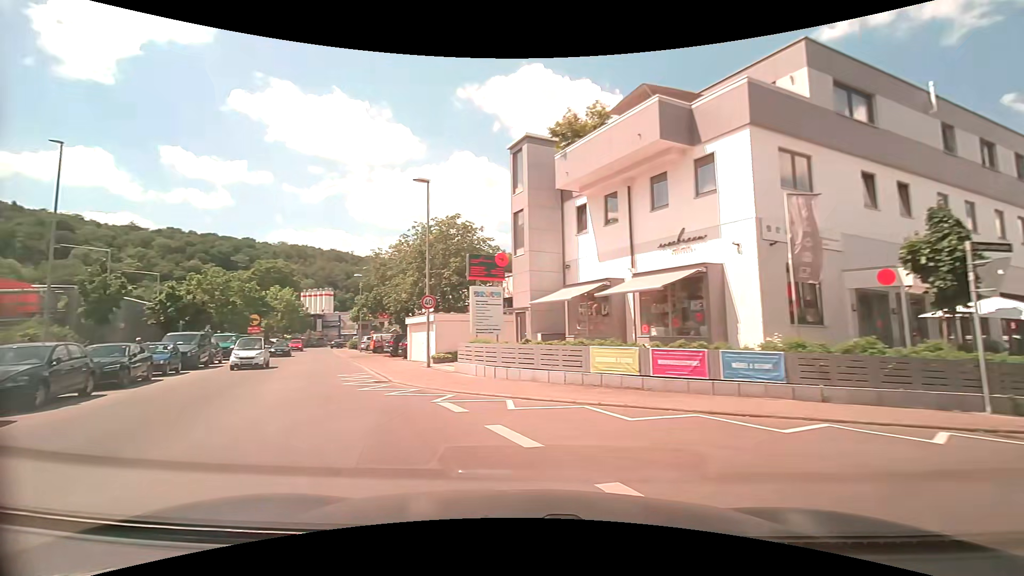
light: Day
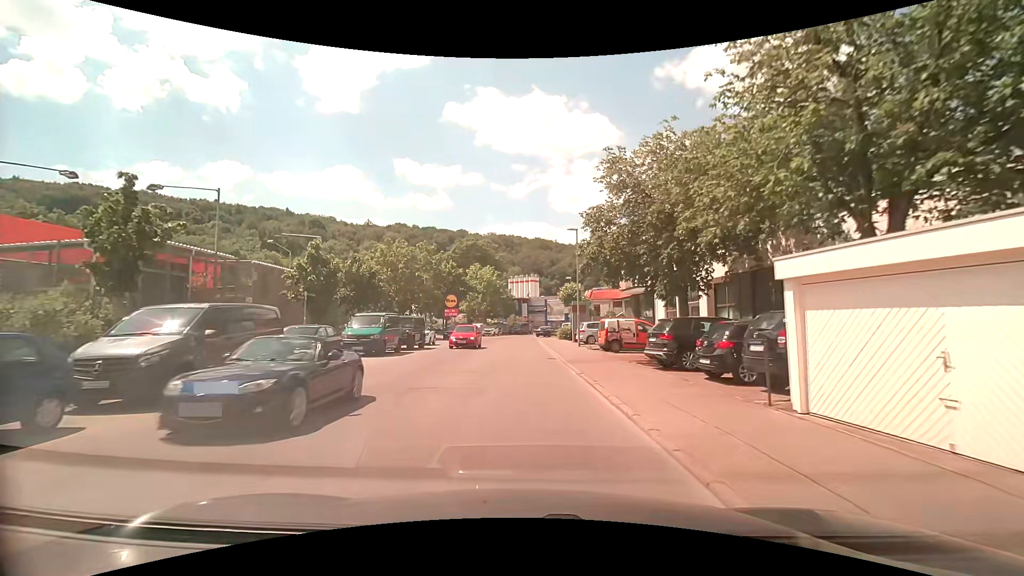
(-7.3, +19.0) m; -25°
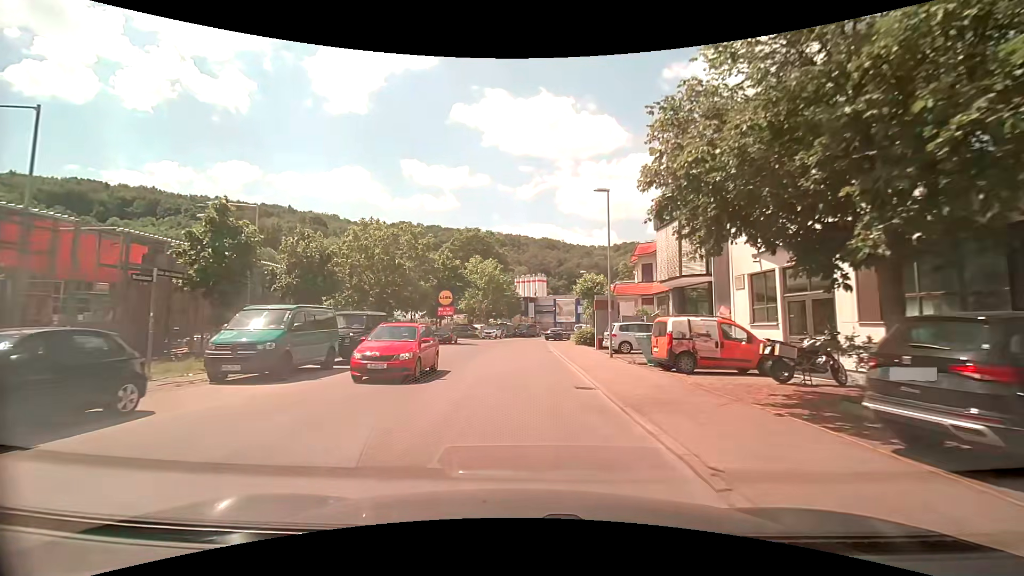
(-0.1, +10.0) m; 0°
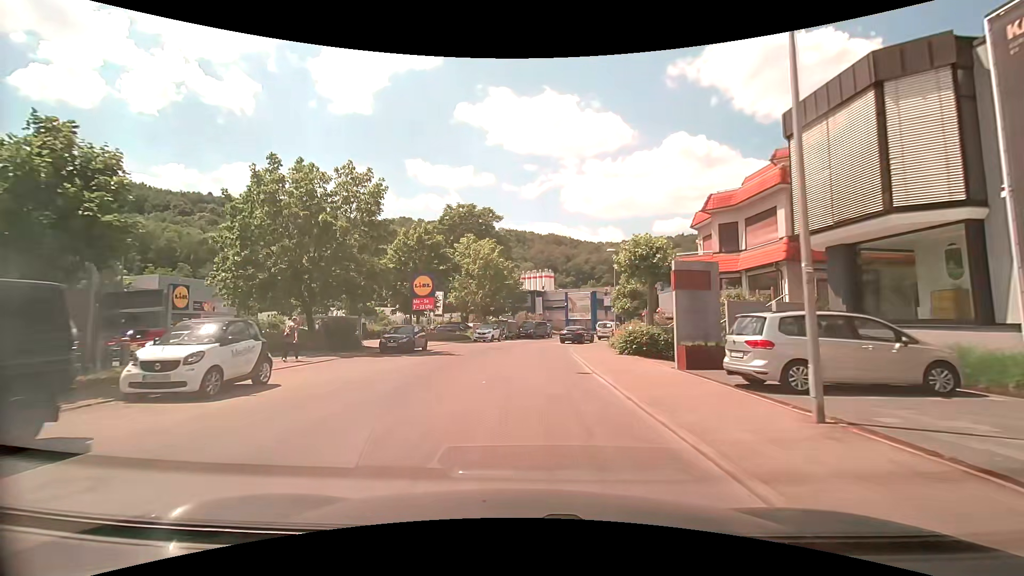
(-0.1, +15.7) m; -1°
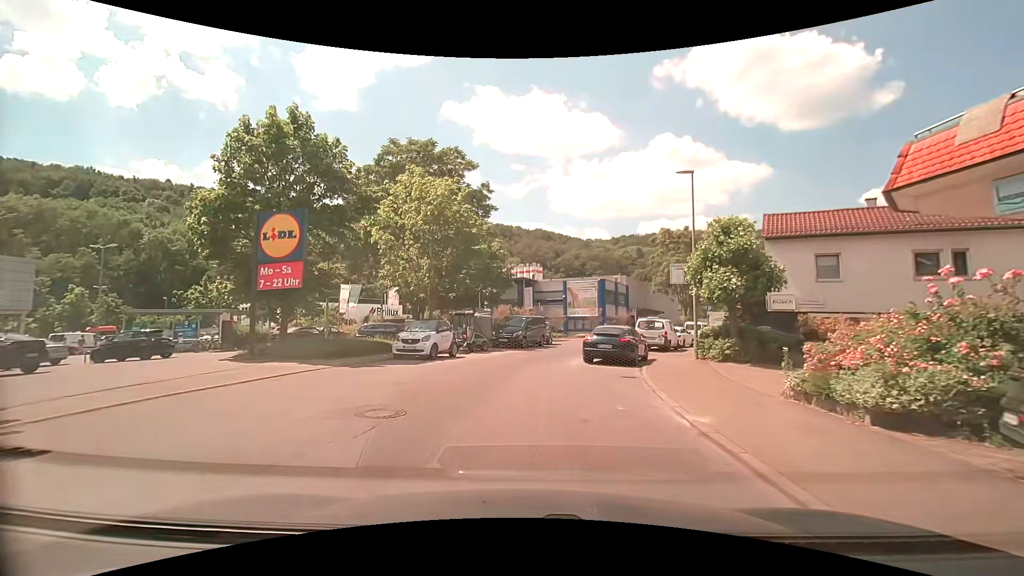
(+0.1, +22.6) m; +2°
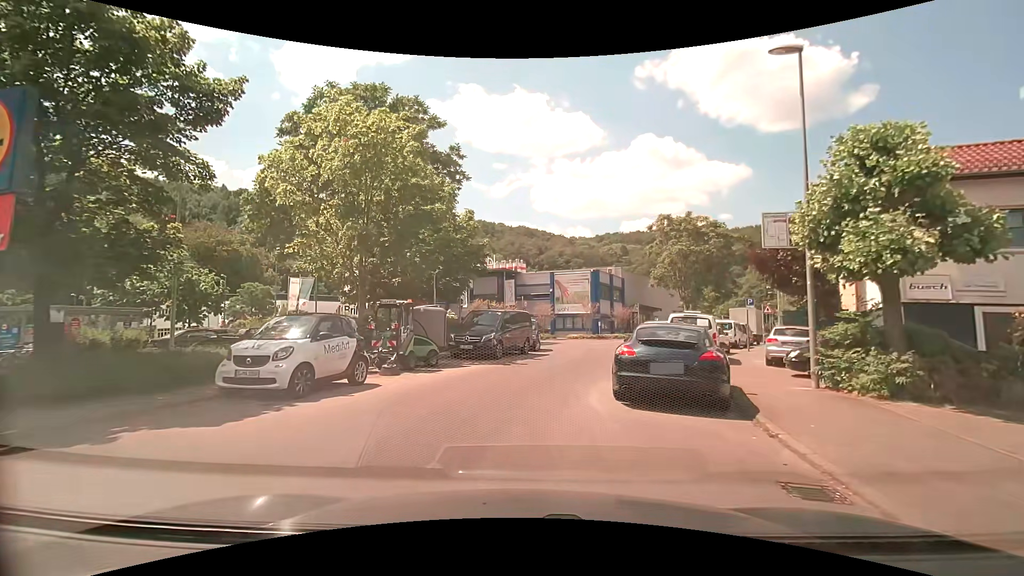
(+0.1, +9.6) m; +1°
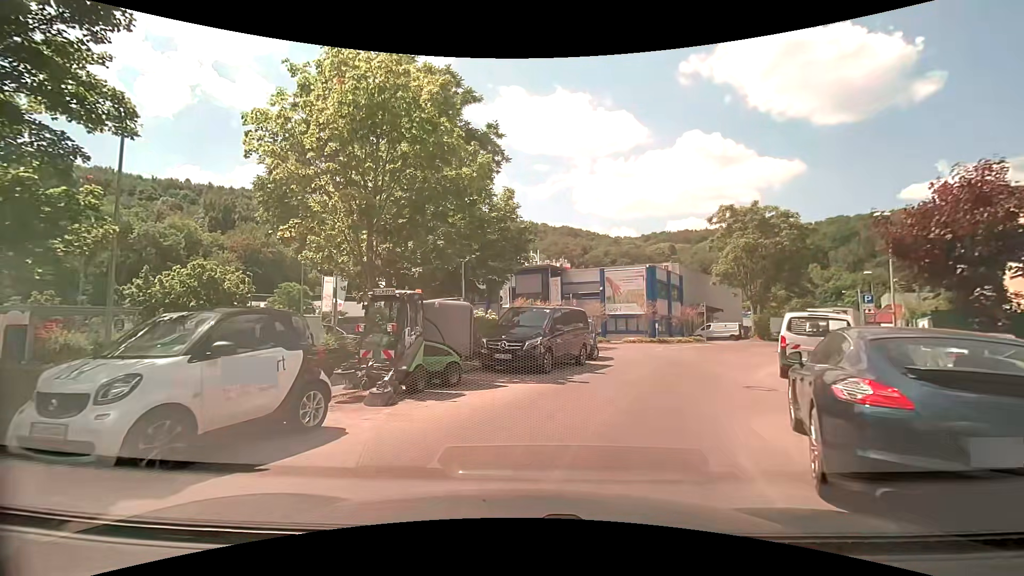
(-0.2, +4.8) m; -5°
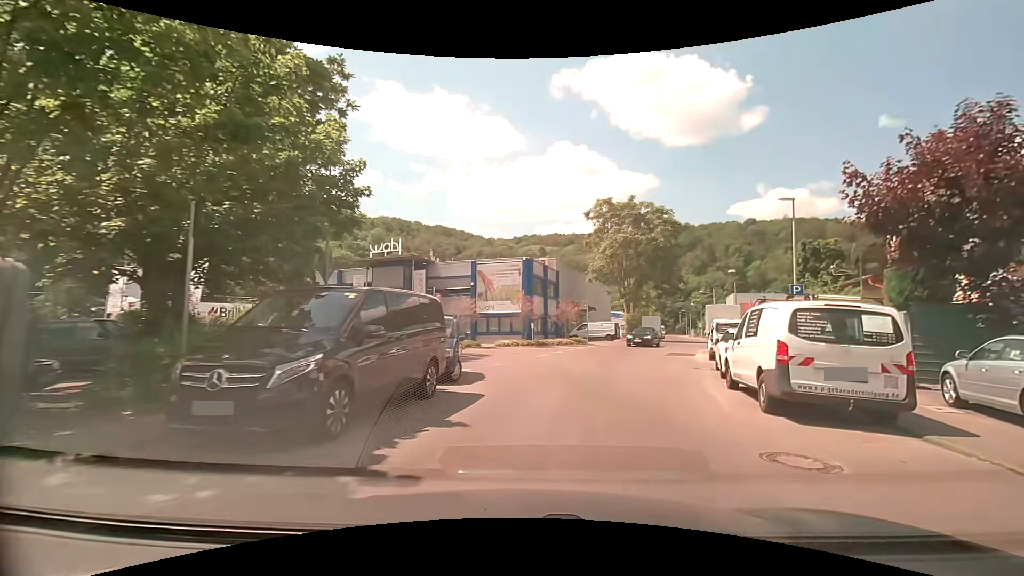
(+0.7, +7.5) m; +15°
(+1, +10) (+4, +19) (+7, +29) (+11, +38) (+14, +48) (+18, +57) (+21, +66) (+24, +76) (+27, +86) (+30, +95) m
